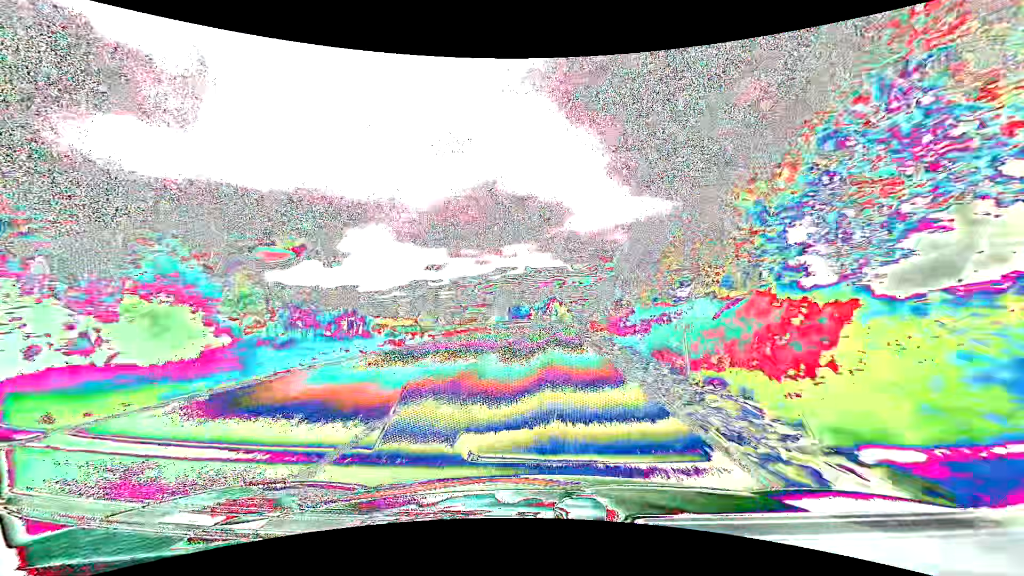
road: primary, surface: asphalt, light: Day
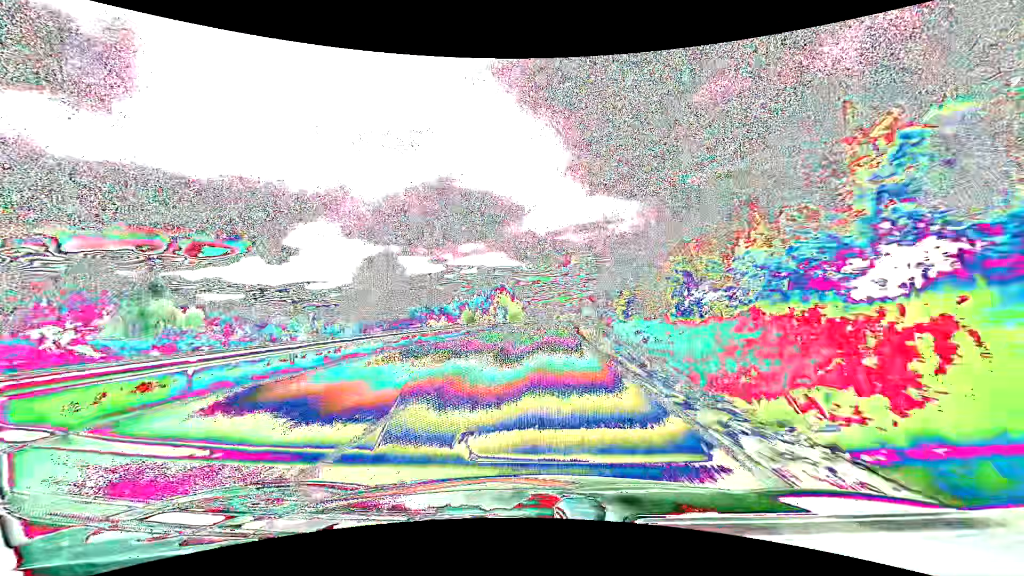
(+3.0, +59.5) m; +6°
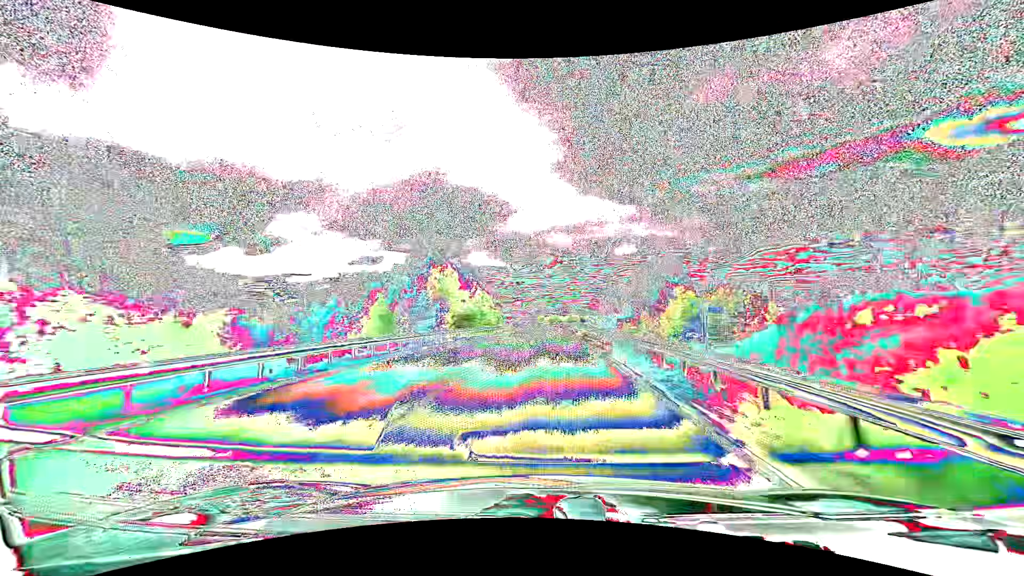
(+0.8, +45.4) m; +2°
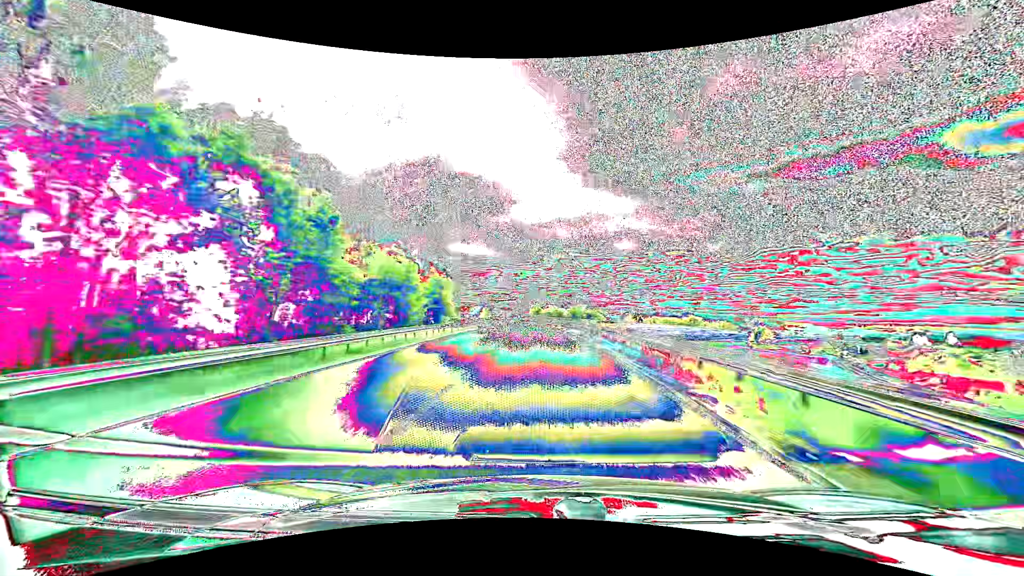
(+0.6, +61.0) m; +1°
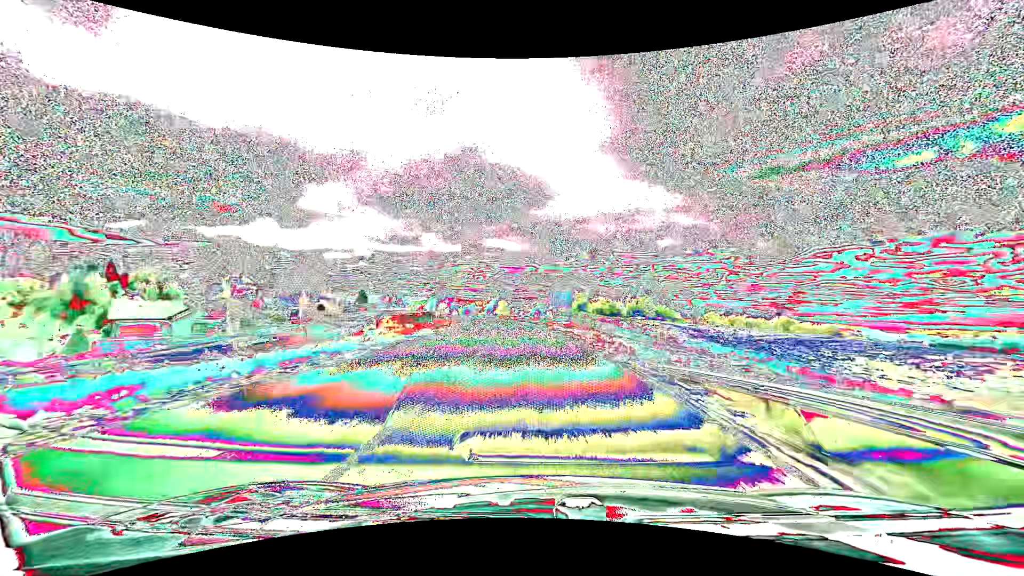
(-2.1, +75.8) m; -4°
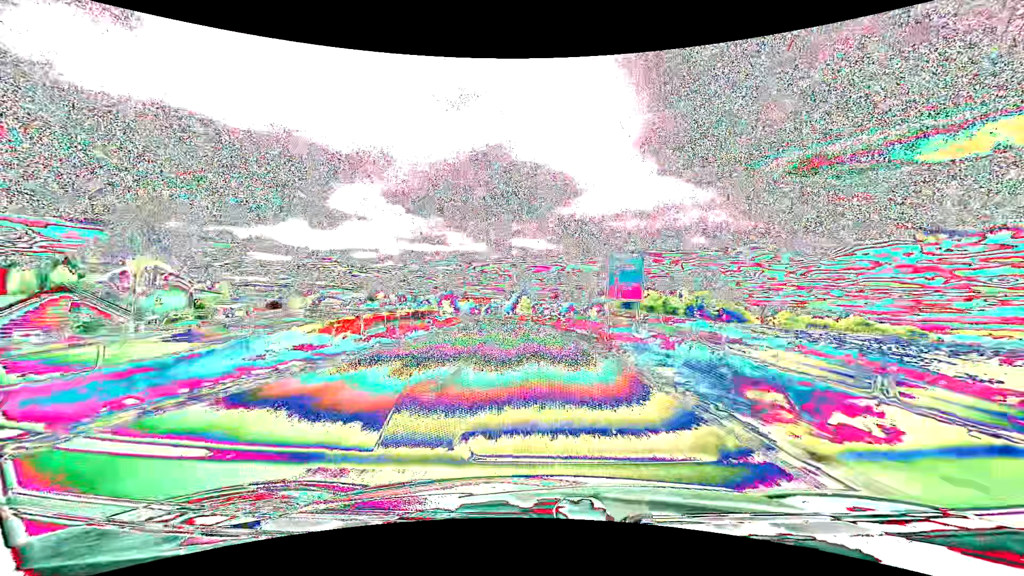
(-0.8, +29.9) m; -3°
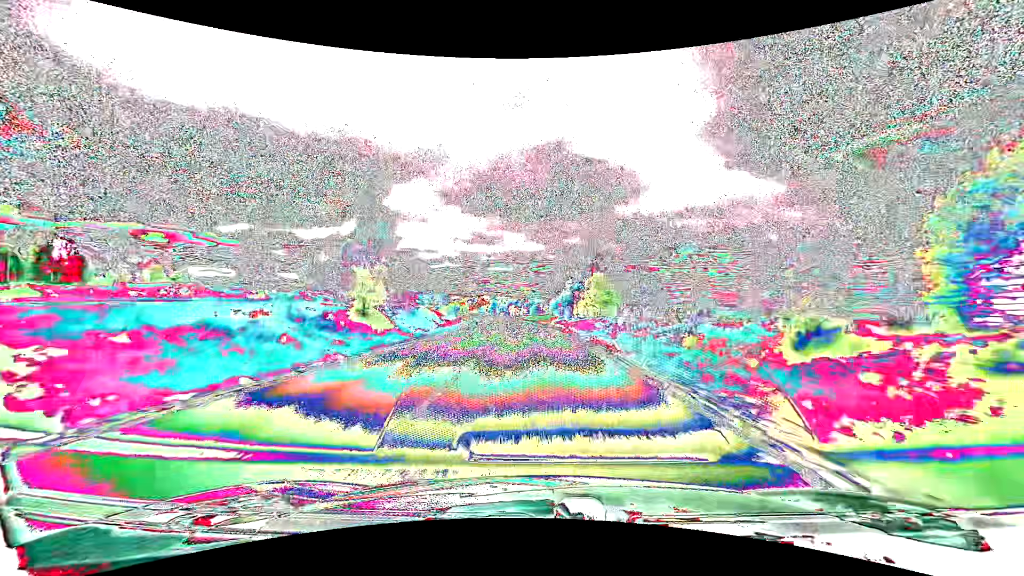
(-4.1, +73.7) m; -6°
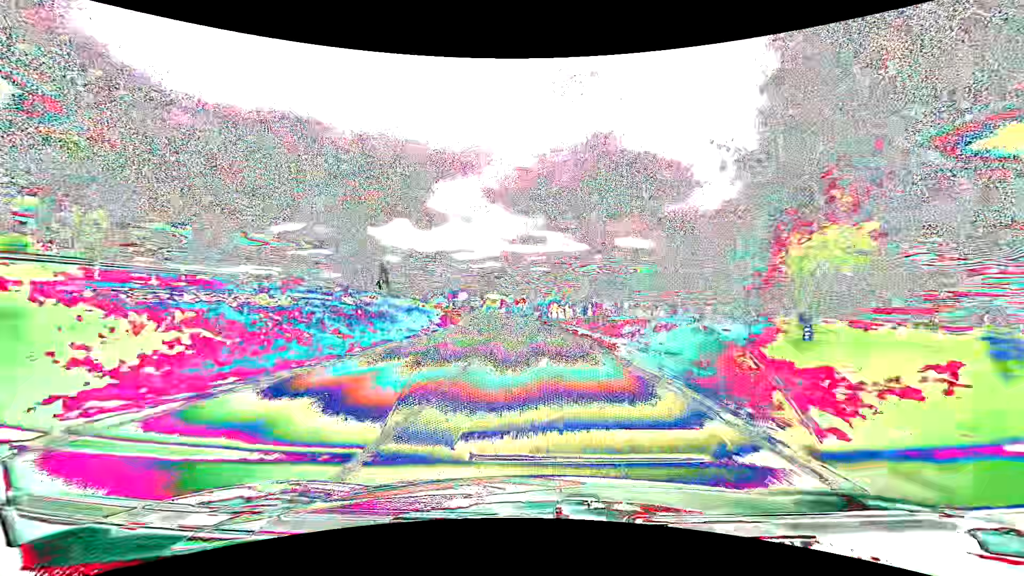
(-2.7, +58.4) m; -5°
(0, +10) (0, +20) (-1, +30) (-1, +40) (-2, +50) (-3, +60) (-4, +70) (-5, +80) (-7, +90) (-8, +100) m
